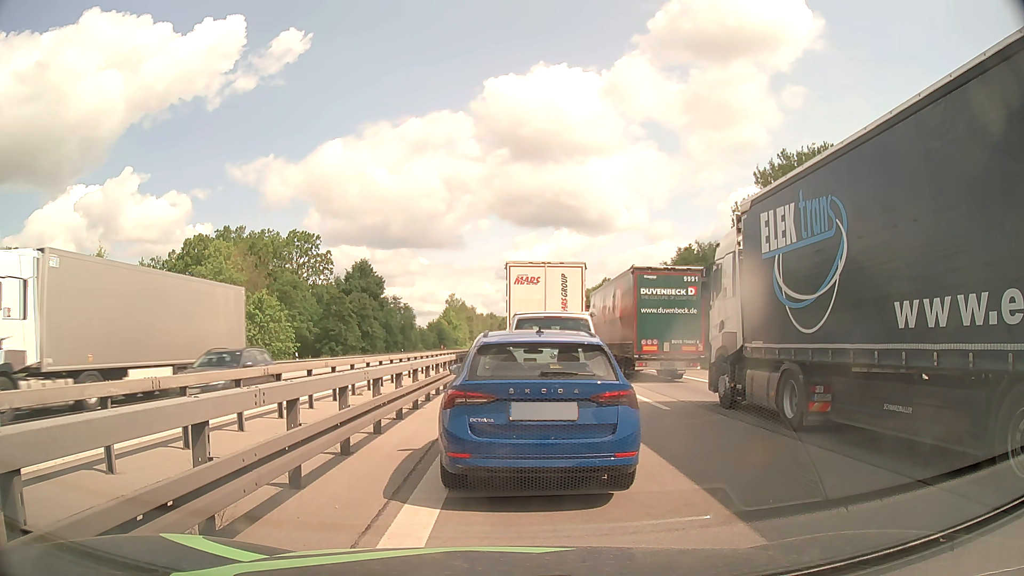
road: motorway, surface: asphalt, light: Day
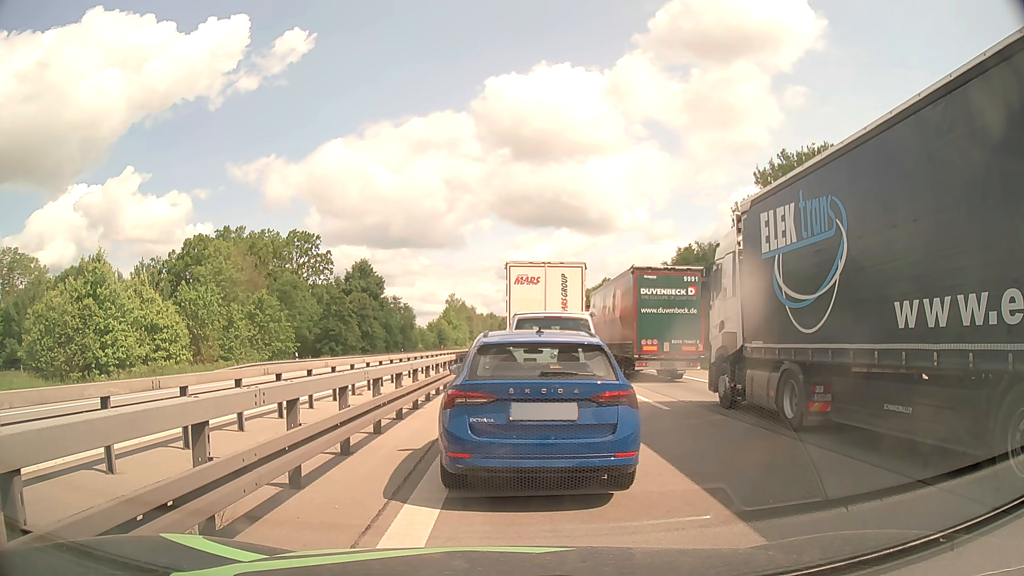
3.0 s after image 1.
(0.0, 0.0) m; 0°
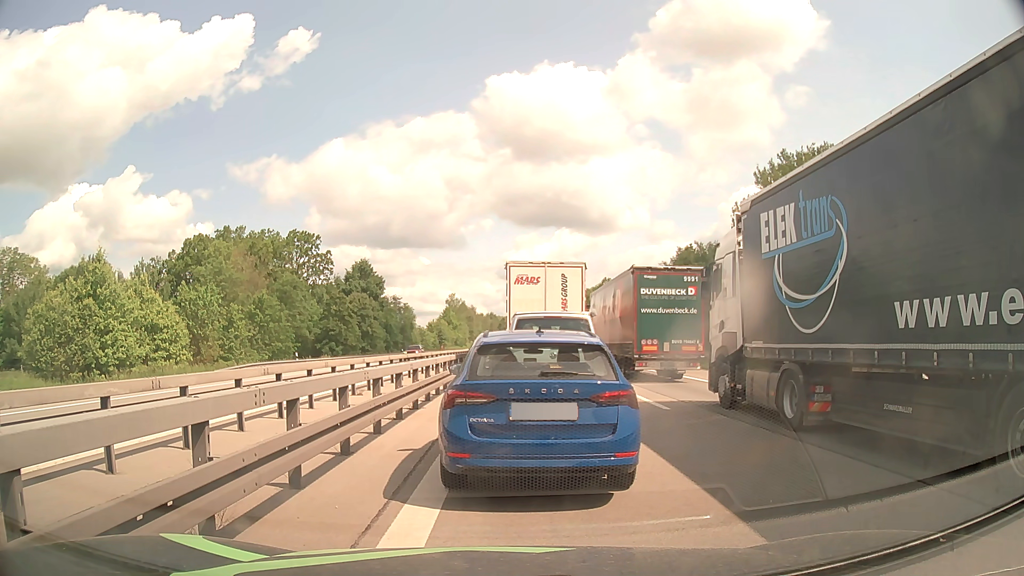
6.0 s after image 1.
(0.0, 0.0) m; 0°
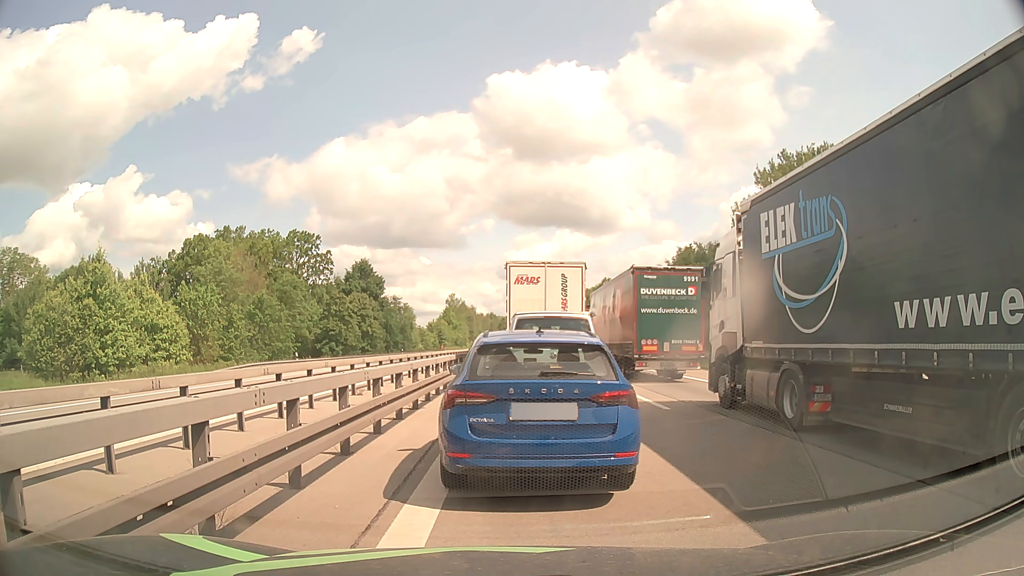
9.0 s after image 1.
(0.0, 0.0) m; 0°
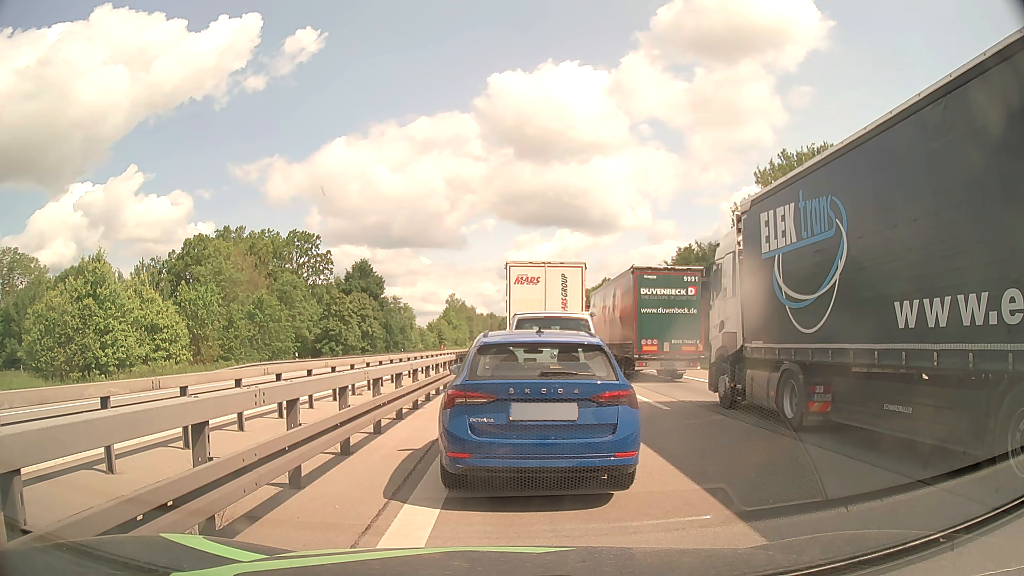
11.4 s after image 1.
(0.0, 0.0) m; 0°
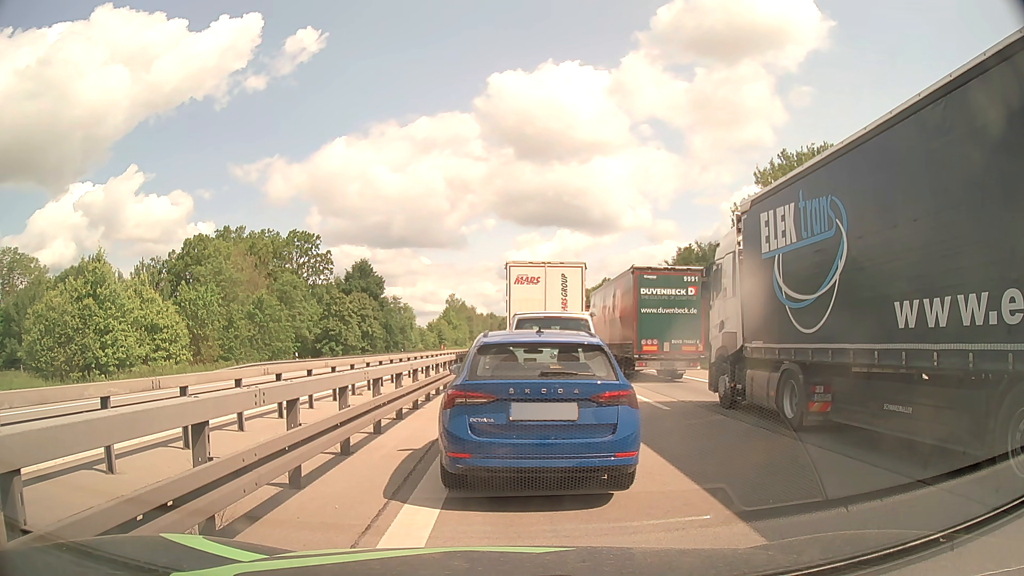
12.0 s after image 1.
(0.0, 0.0) m; 0°
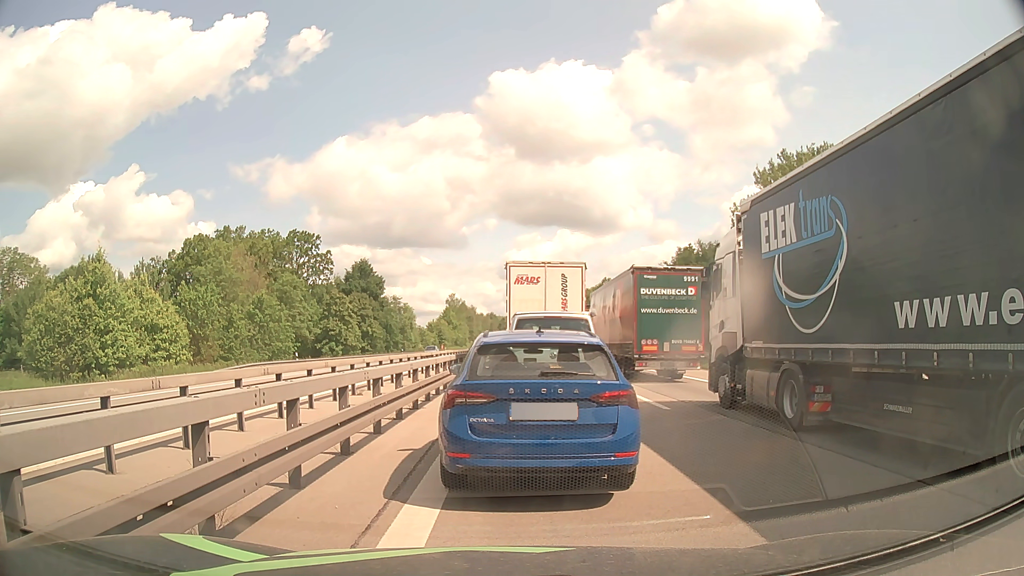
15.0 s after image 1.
(0.0, 0.0) m; 0°
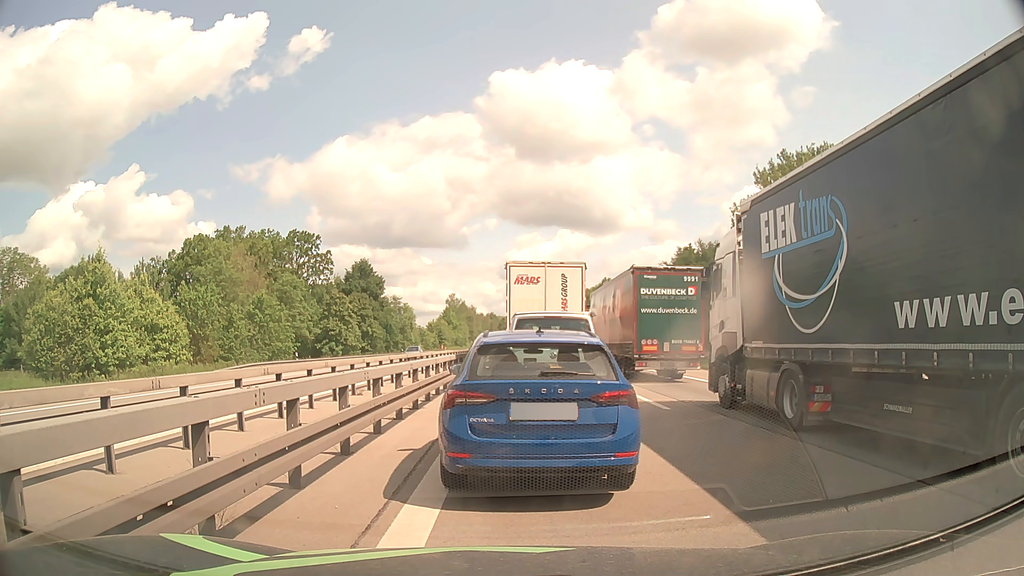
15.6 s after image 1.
(0.0, 0.0) m; 0°
